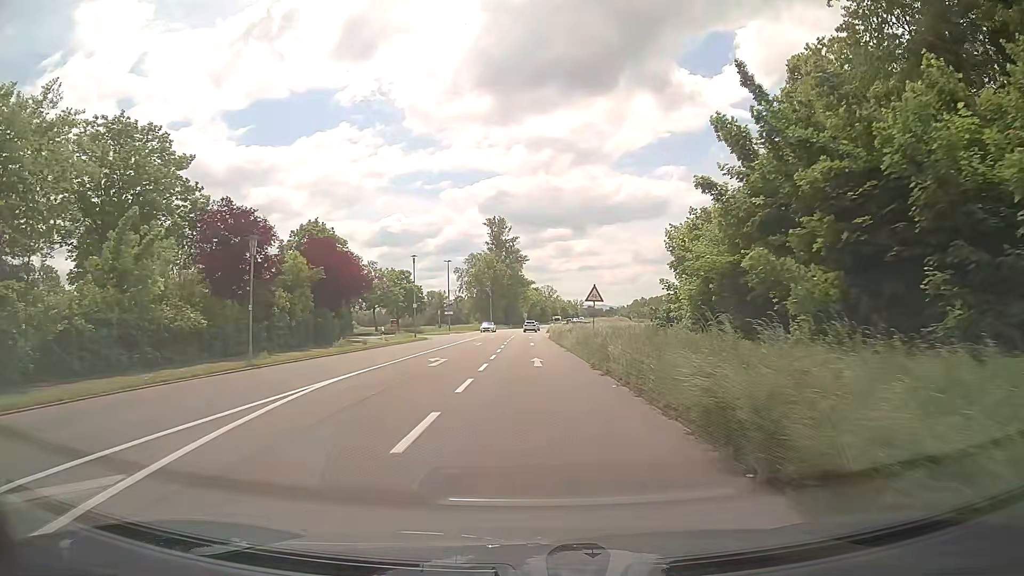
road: secondary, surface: asphalt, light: Day
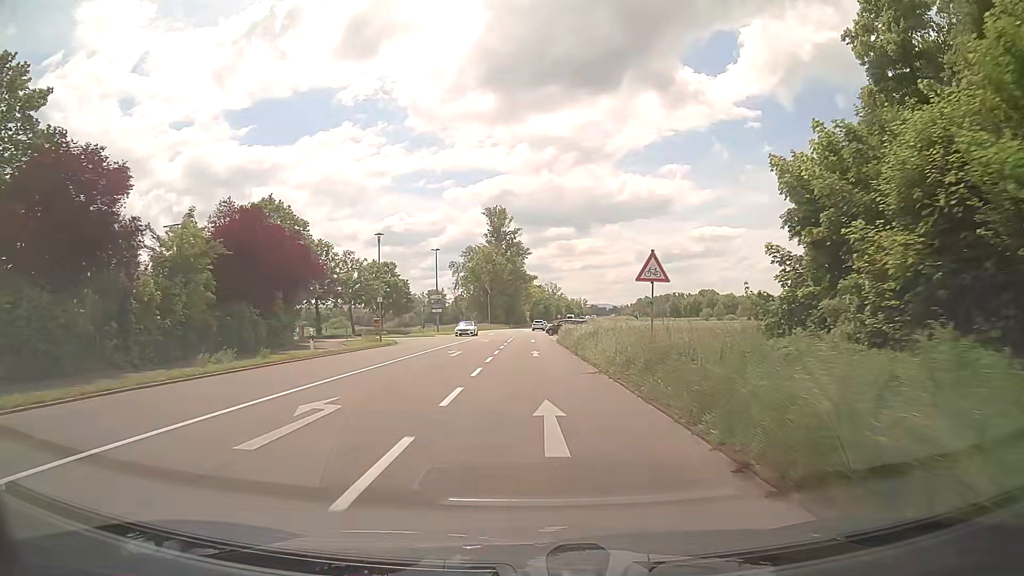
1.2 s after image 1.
(+0.1, +14.2) m; 0°
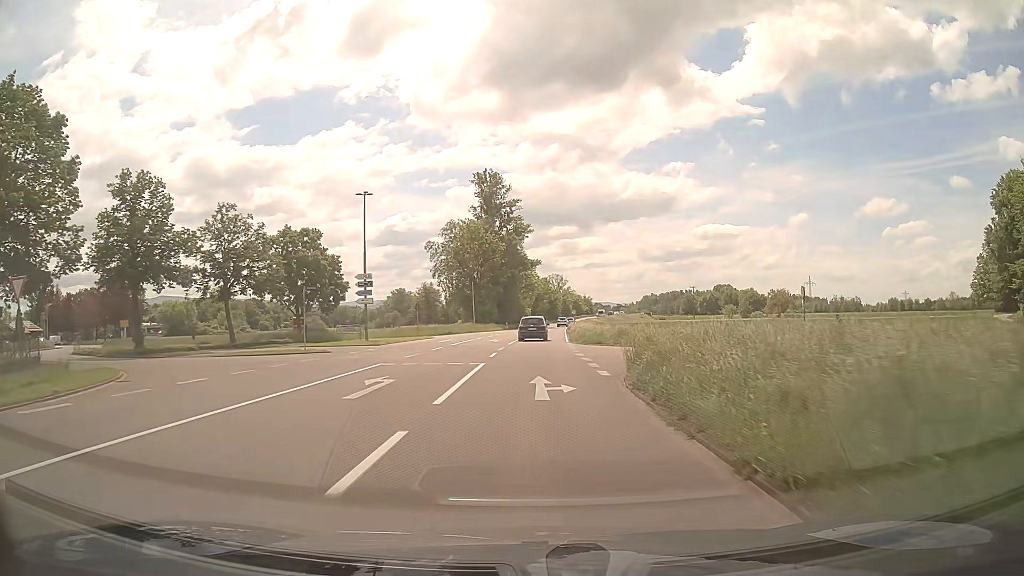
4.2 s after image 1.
(-0.1, +35.8) m; 0°
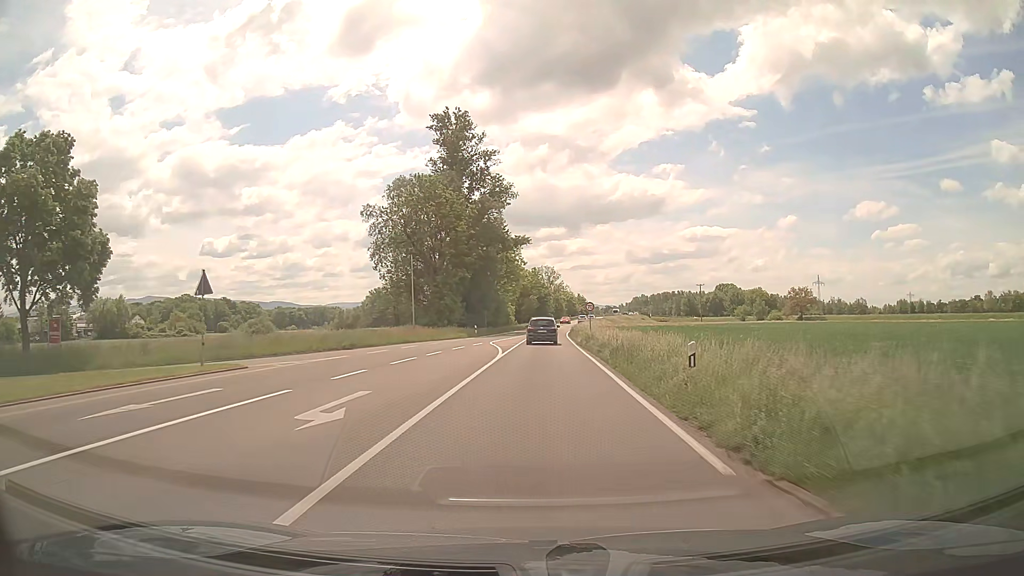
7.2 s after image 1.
(+0.2, +36.0) m; +1°
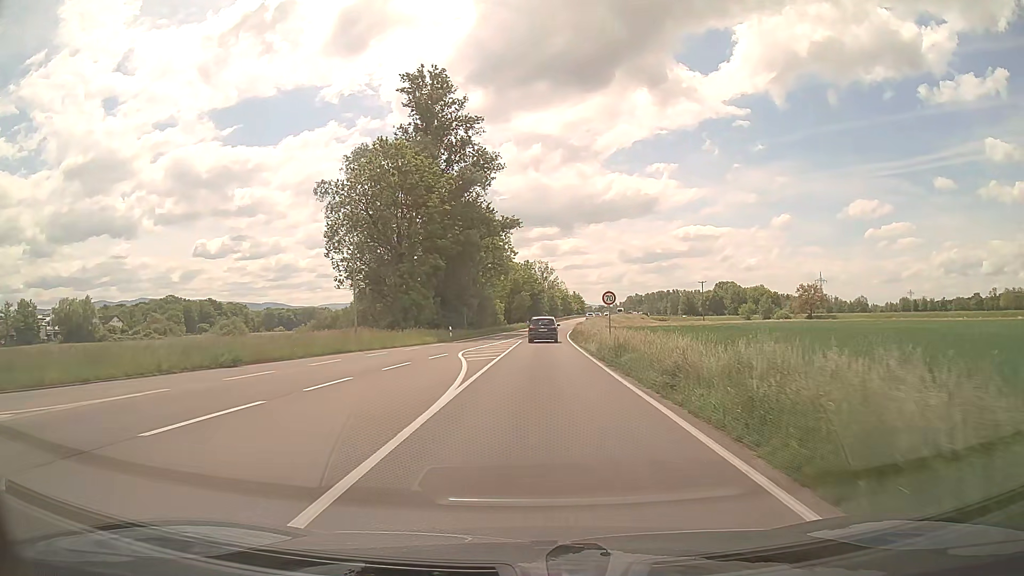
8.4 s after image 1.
(+0.1, +14.7) m; +1°
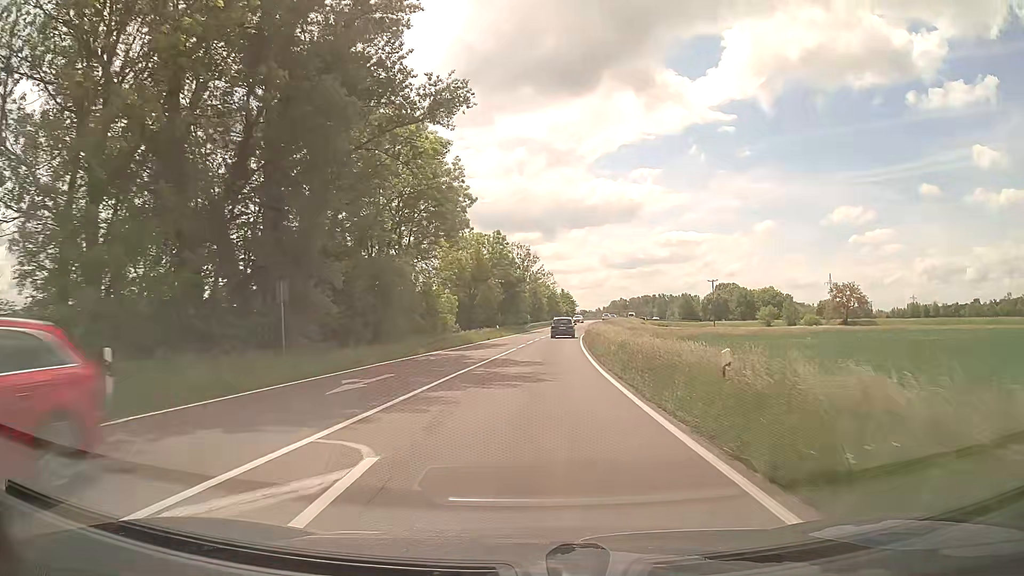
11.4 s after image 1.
(+0.6, +40.7) m; +2°
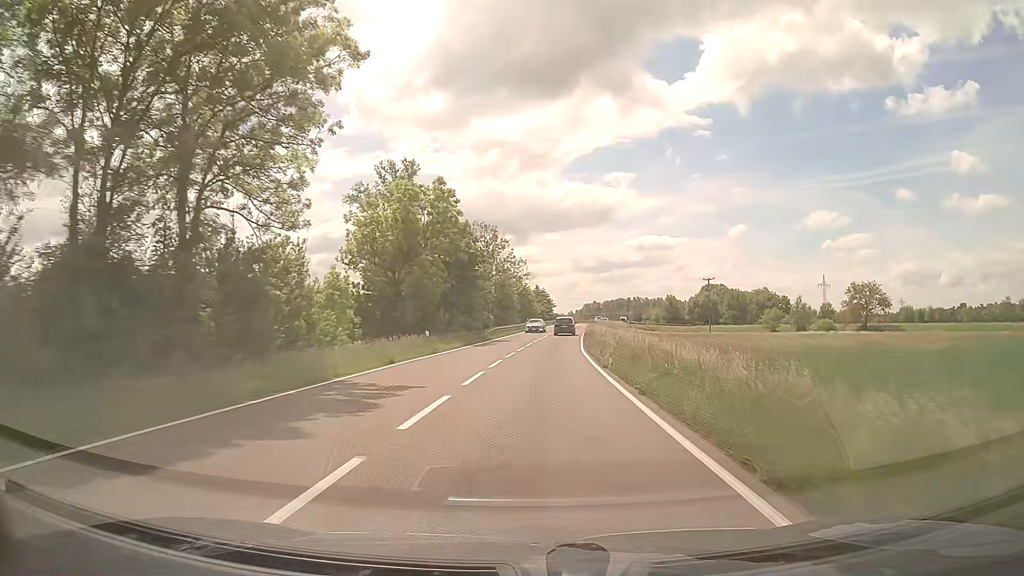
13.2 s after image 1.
(+0.5, +27.4) m; +2°
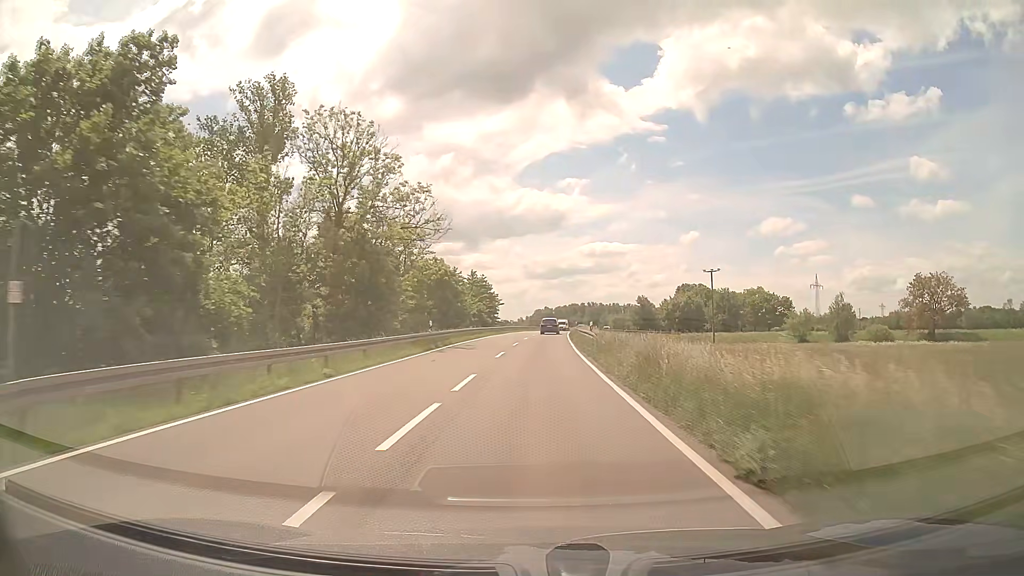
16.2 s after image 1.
(+2.3, +49.6) m; +4°
(0, +10) (0, +20) (+1, +30) (+1, +40) (+1, +50) (+2, +60) (+2, +70) (+3, +80) (+4, +90) (+5, +100) m
